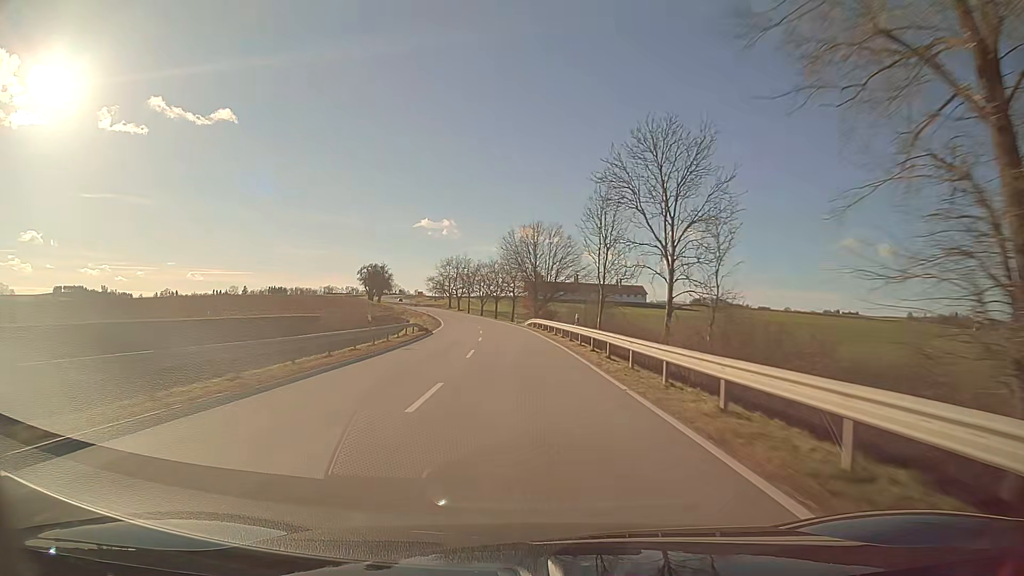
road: secondary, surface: asphalt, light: Day
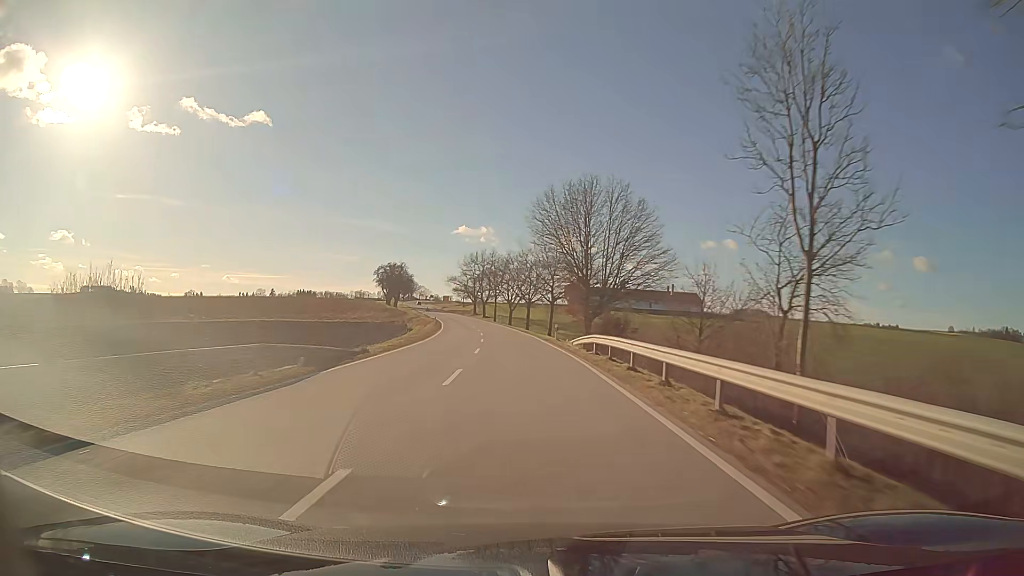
(-0.9, +31.7) m; -3°
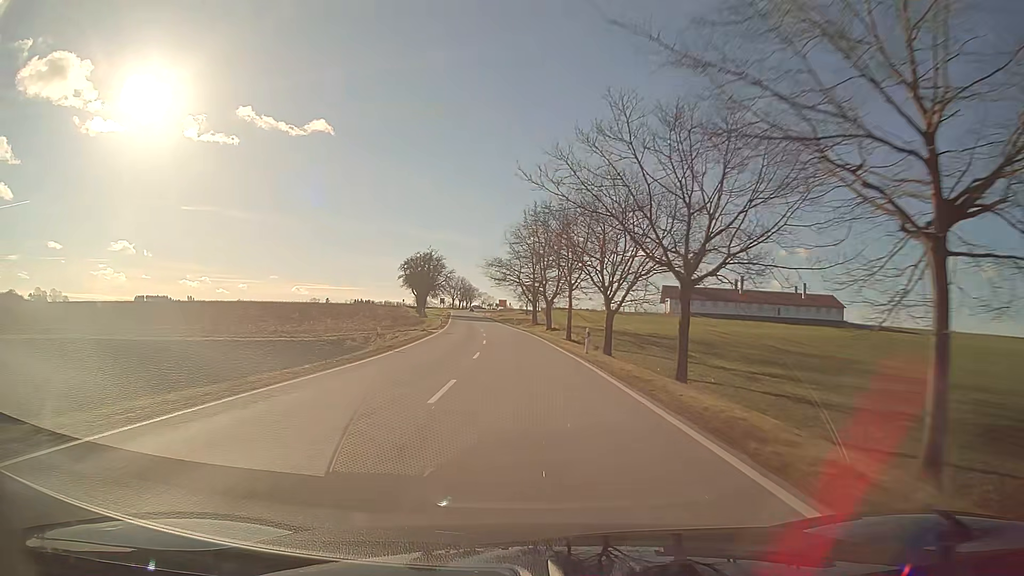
(-3.4, +63.3) m; -6°
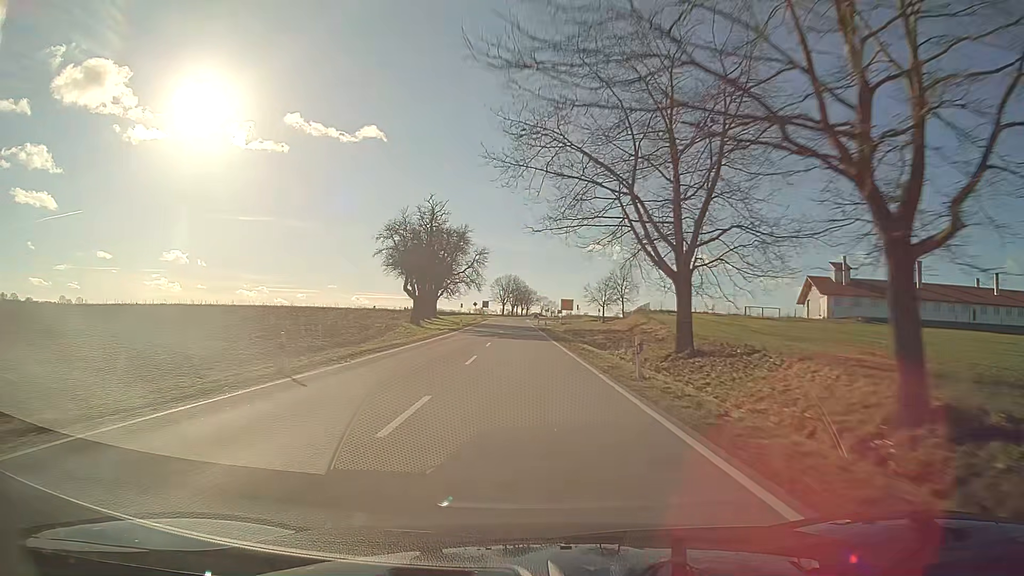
(-2.9, +63.3) m; -5°
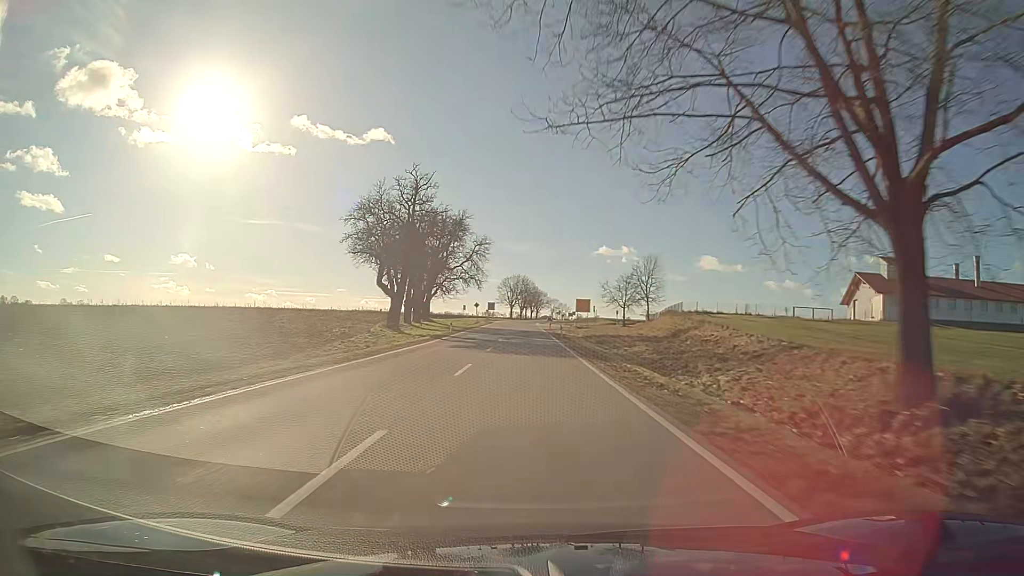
(-0.1, +15.9) m; -1°
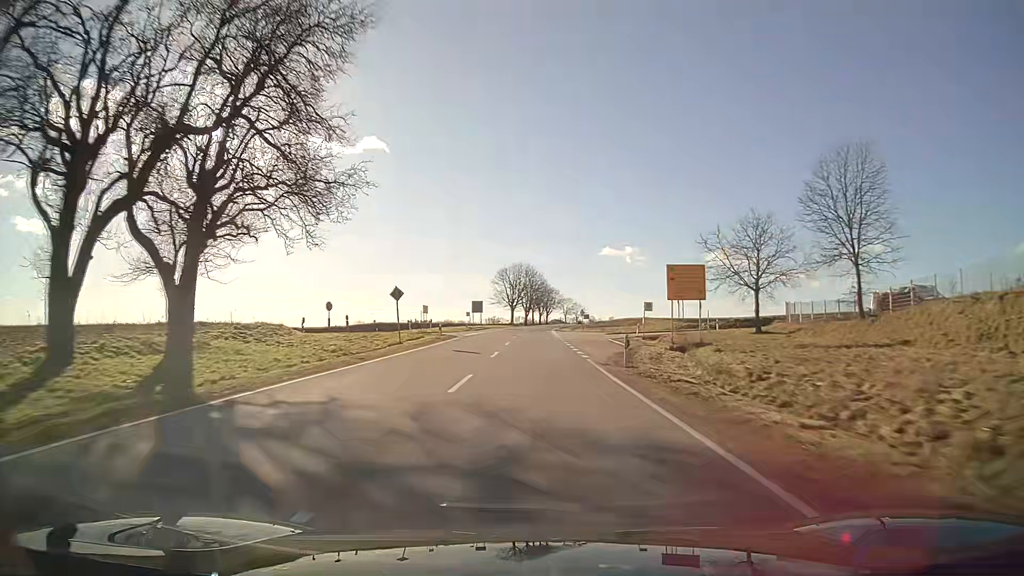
(-0.5, +63.5) m; -1°
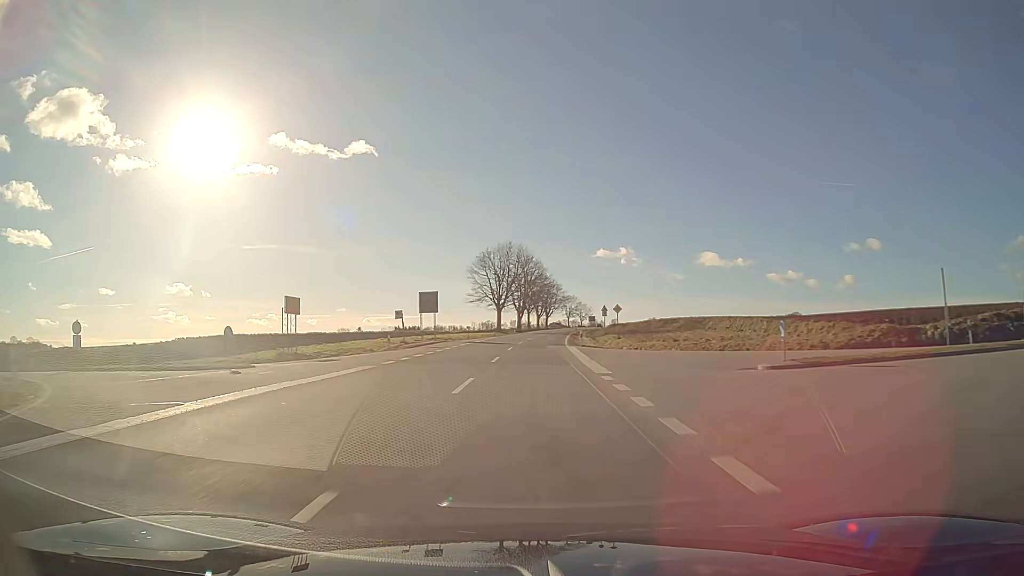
(+0.2, +47.7) m; 0°
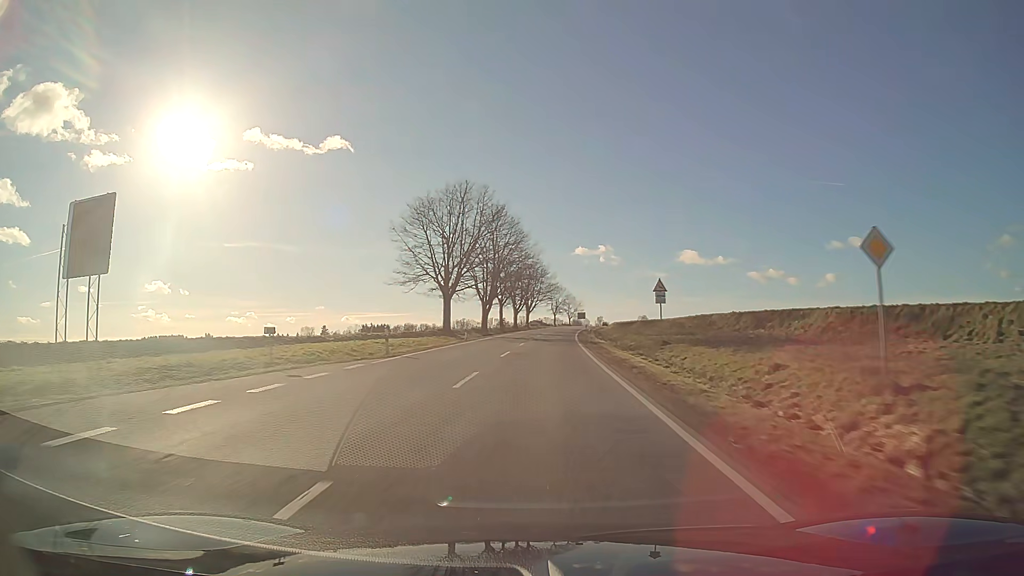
(+0.7, +47.8) m; +2°
